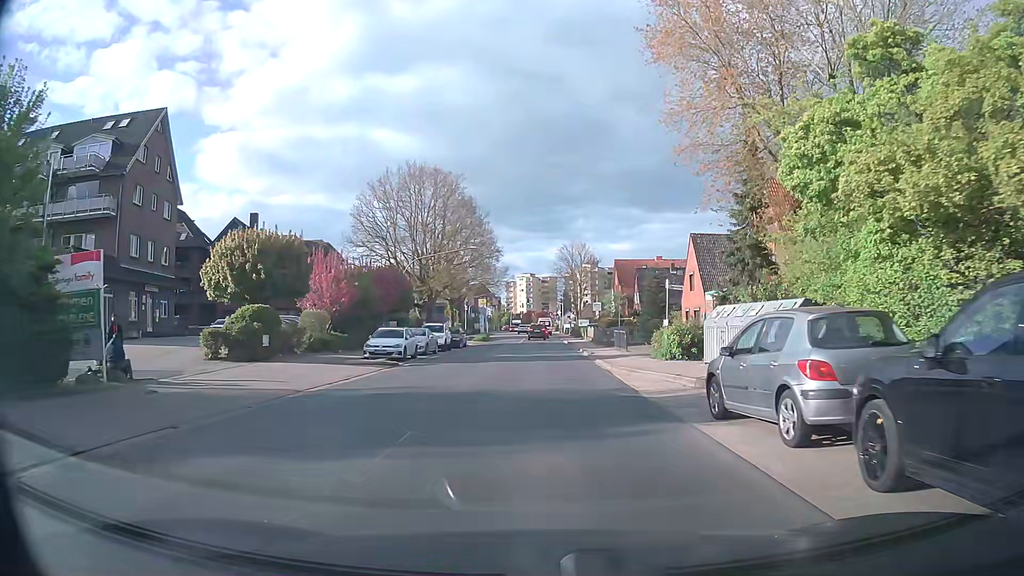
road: secondary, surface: asphalt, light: Day
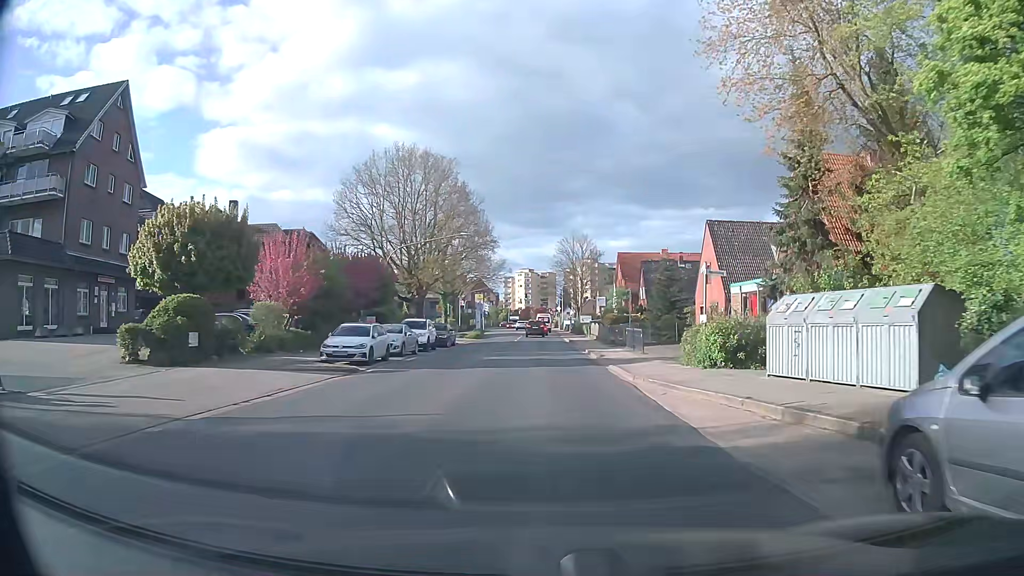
(0.0, +5.6) m; 0°
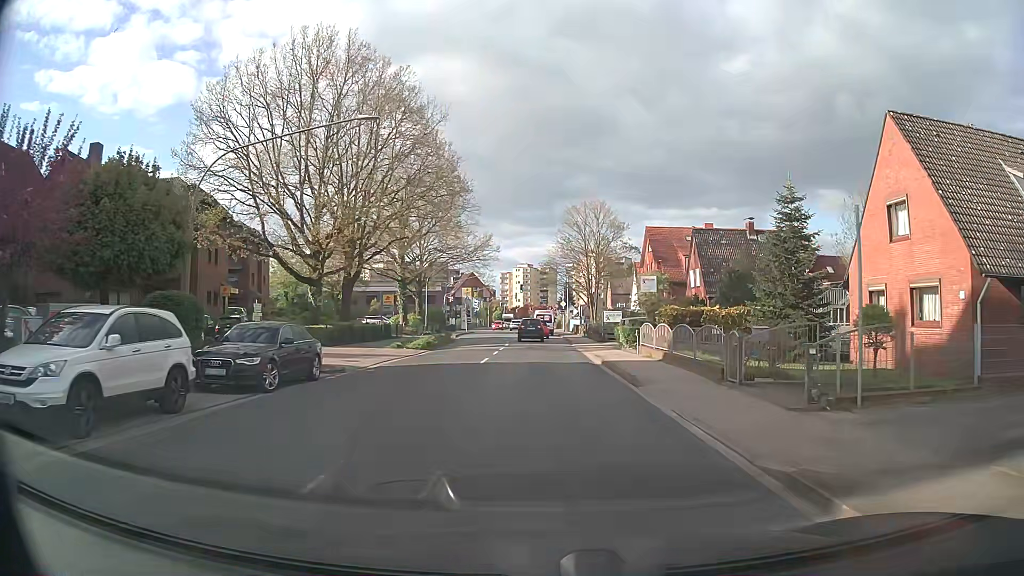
(+0.2, +26.9) m; +1°
(0, +10) (0, +20) (0, +30) (0, +40) (0, +50) (0, +60) (0, +70) (0, +80) (0, +90) (0, +100) m
